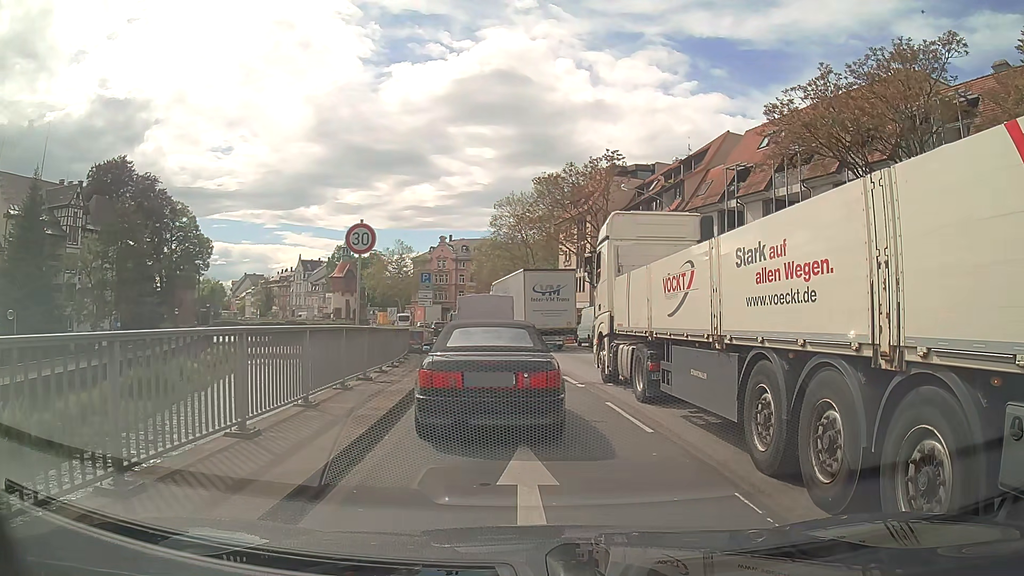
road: primary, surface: asphalt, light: Day
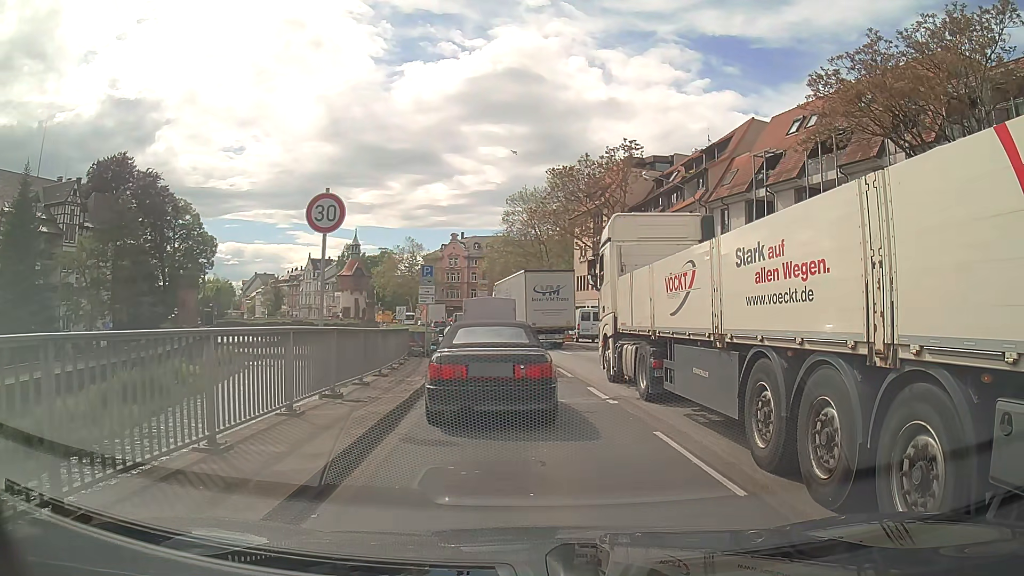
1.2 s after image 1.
(+0.1, +3.2) m; +1°
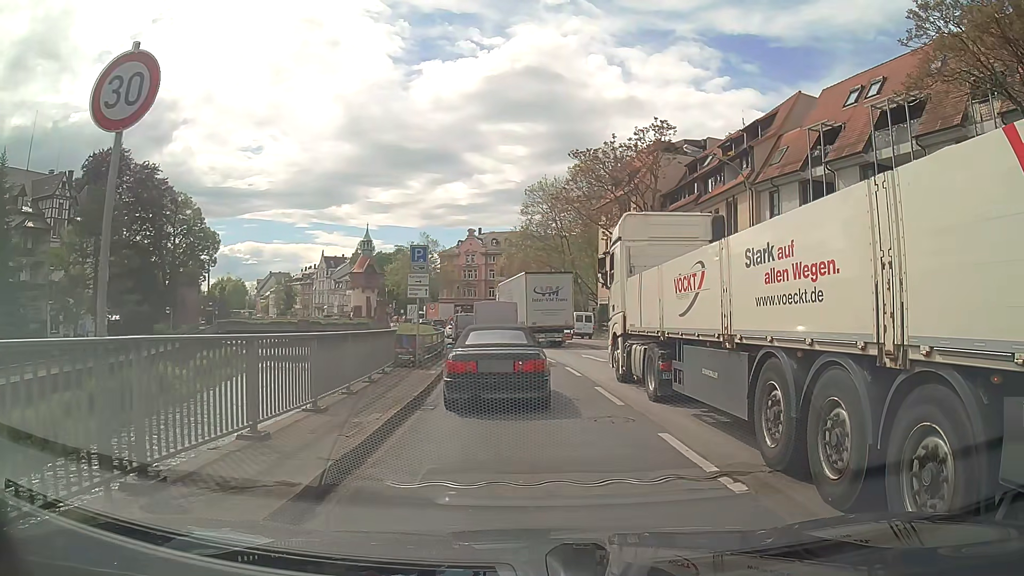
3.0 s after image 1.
(-0.1, +5.9) m; -2°
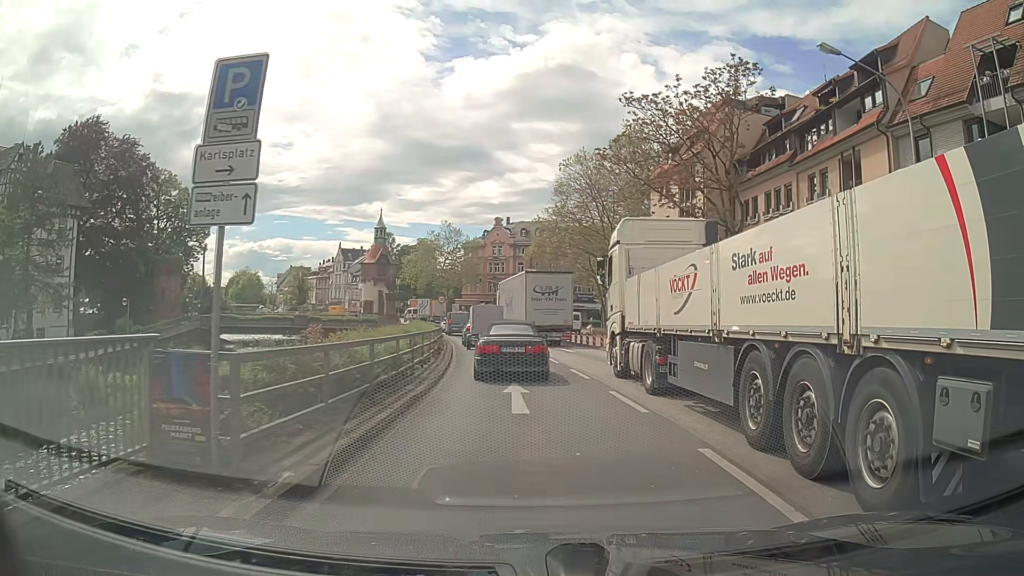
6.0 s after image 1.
(-0.3, +13.4) m; -2°
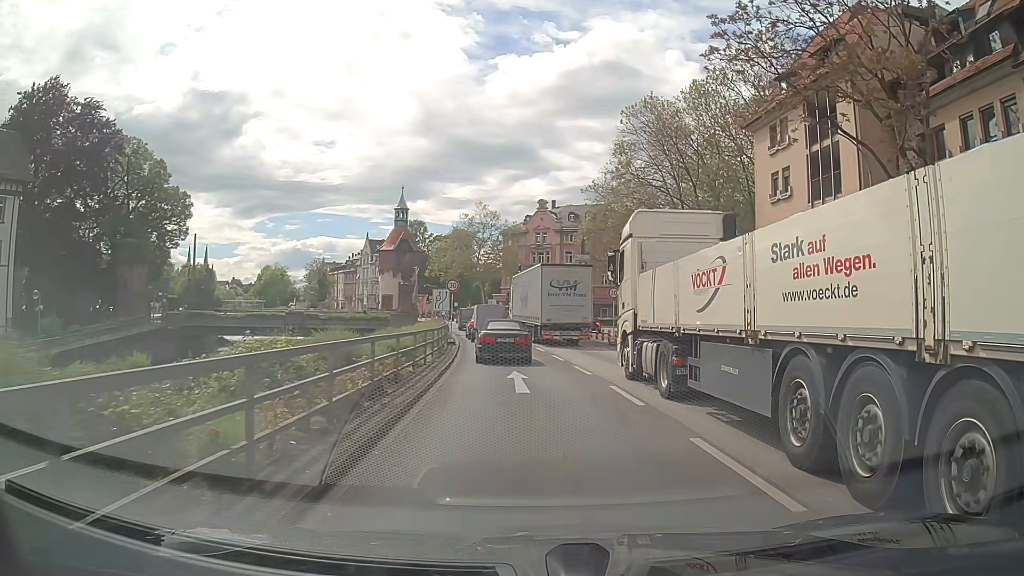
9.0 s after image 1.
(-0.7, +17.3) m; -5°
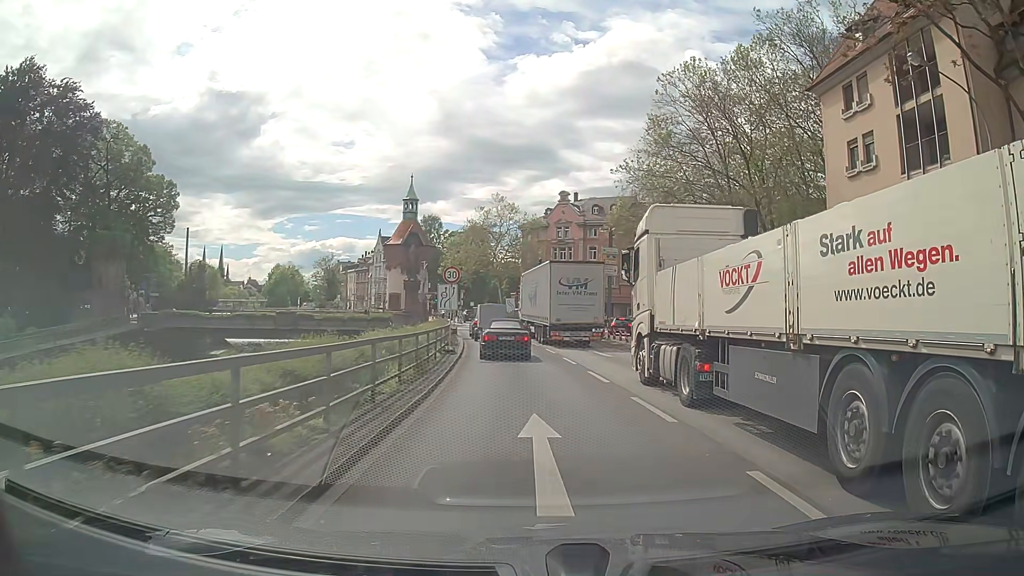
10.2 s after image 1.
(0.0, +7.7) m; -1°
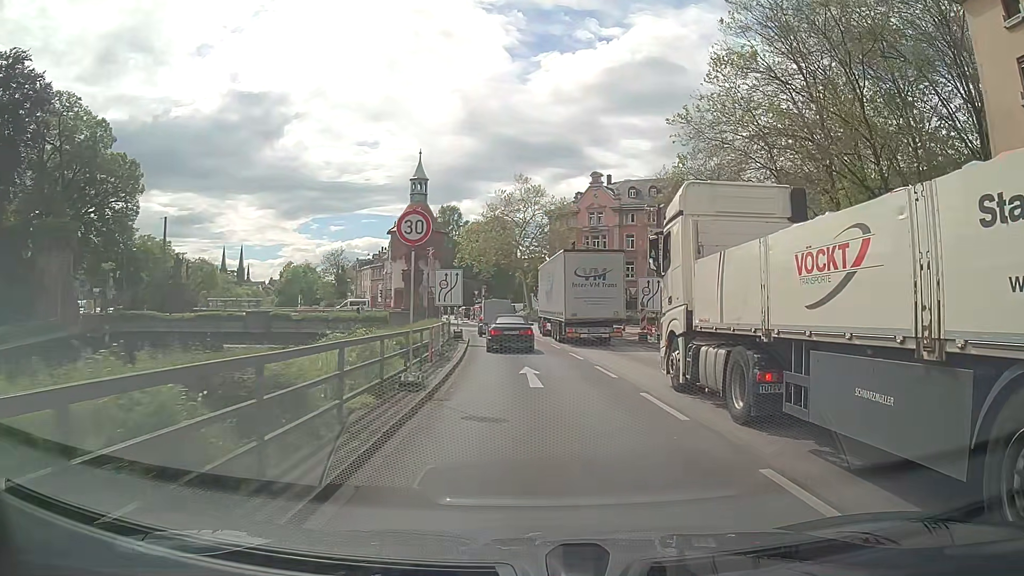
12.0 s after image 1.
(-0.3, +12.0) m; -2°
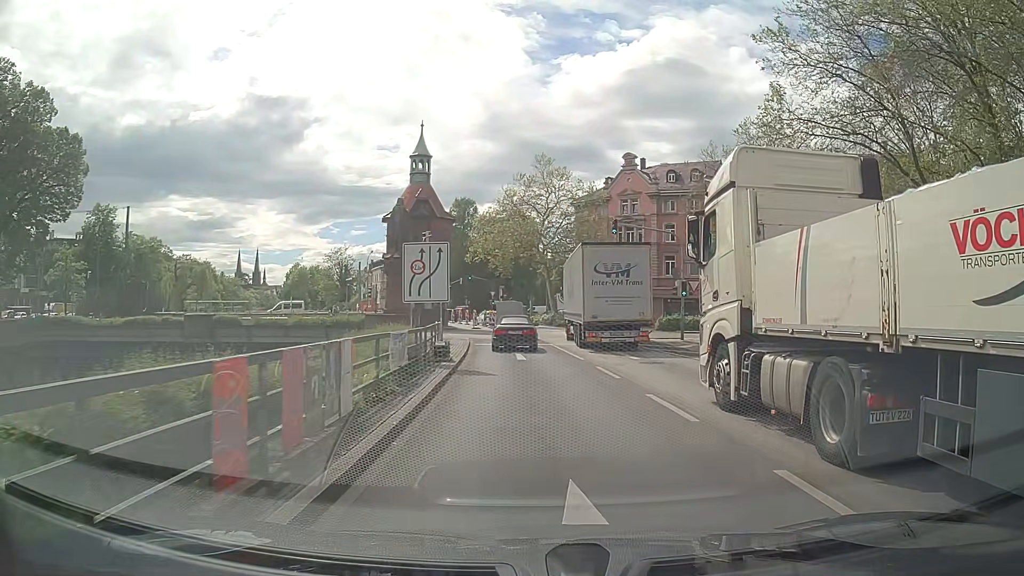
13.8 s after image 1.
(-0.2, +12.1) m; -2°
(0, +10) (0, +20) (-1, +30) (-1, +40) (-1, +50) (-1, +60) (-3, +70) (-6, +79) (-10, +88) (-16, +97) m
